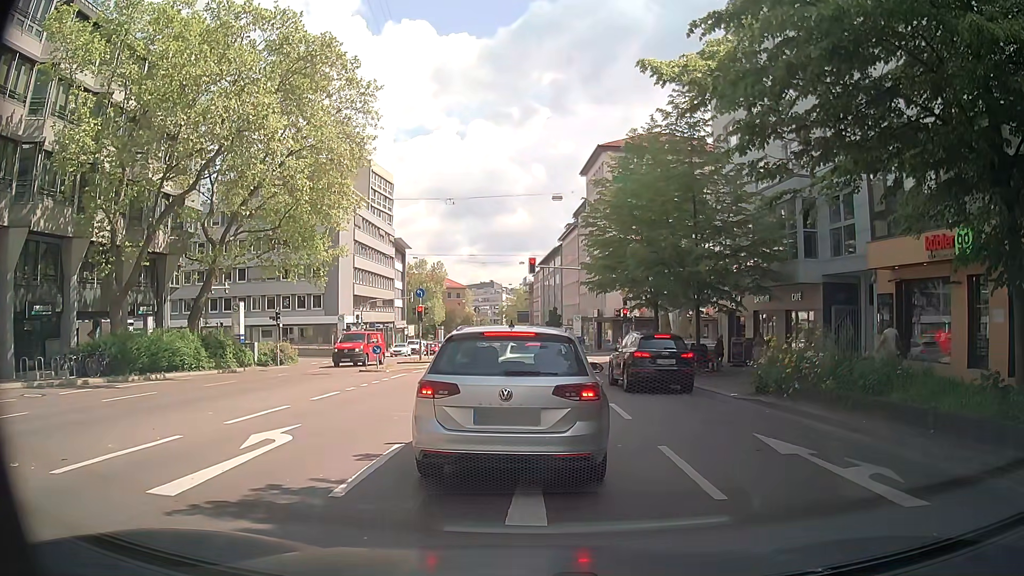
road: secondary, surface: asphalt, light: Day
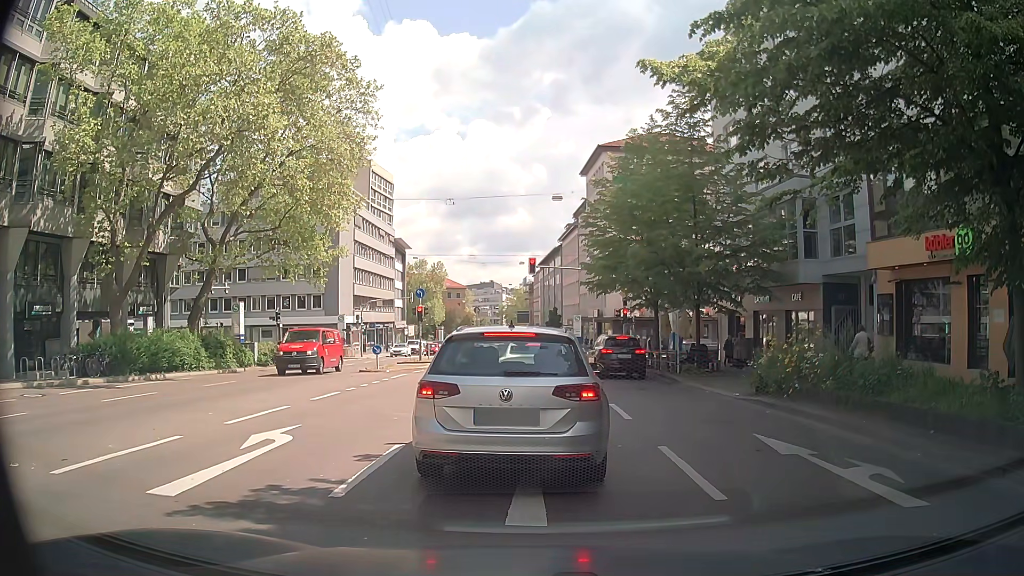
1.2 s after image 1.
(0.0, +0.1) m; 0°
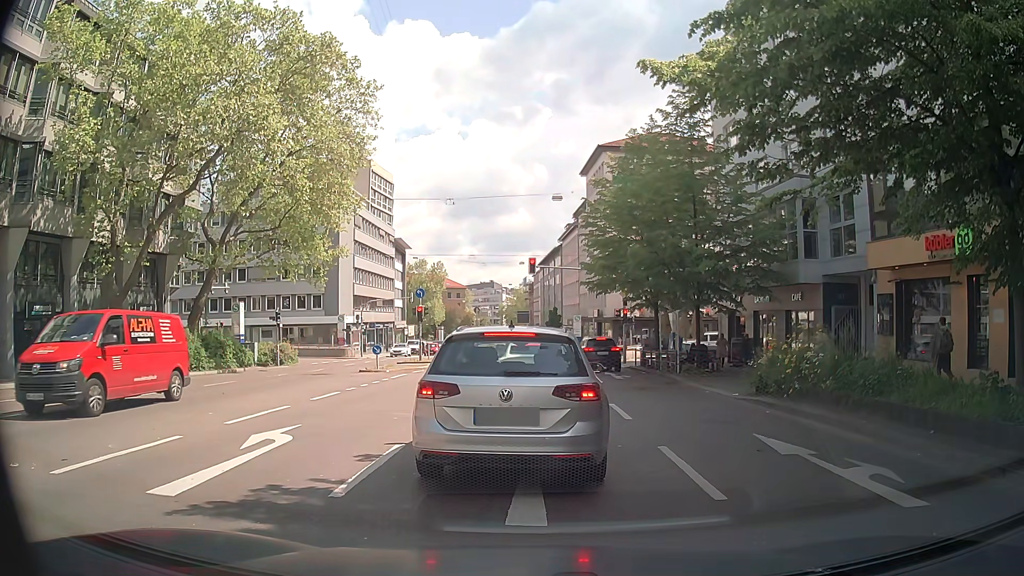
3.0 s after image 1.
(0.0, 0.0) m; 0°
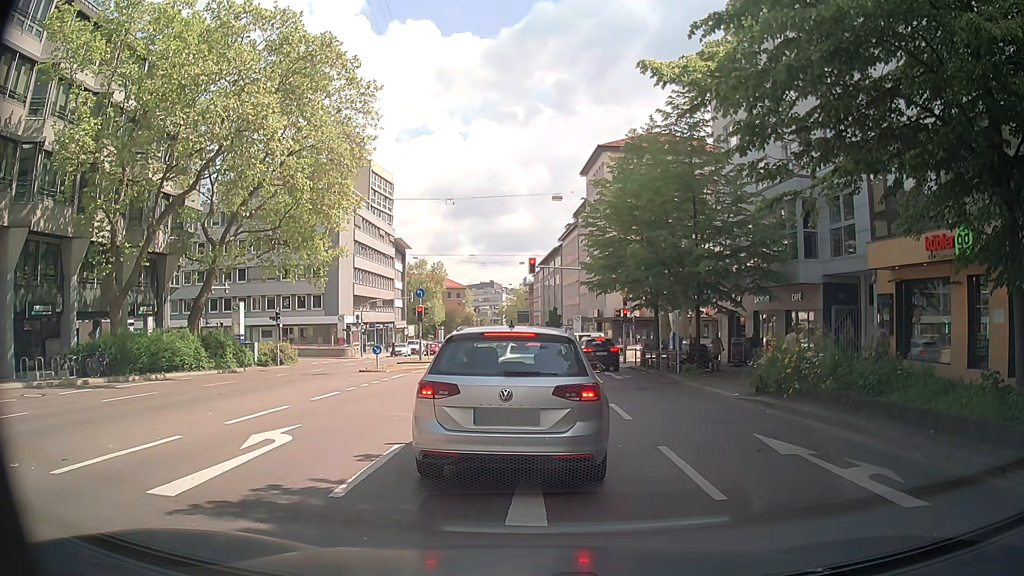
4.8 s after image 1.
(0.0, 0.0) m; 0°
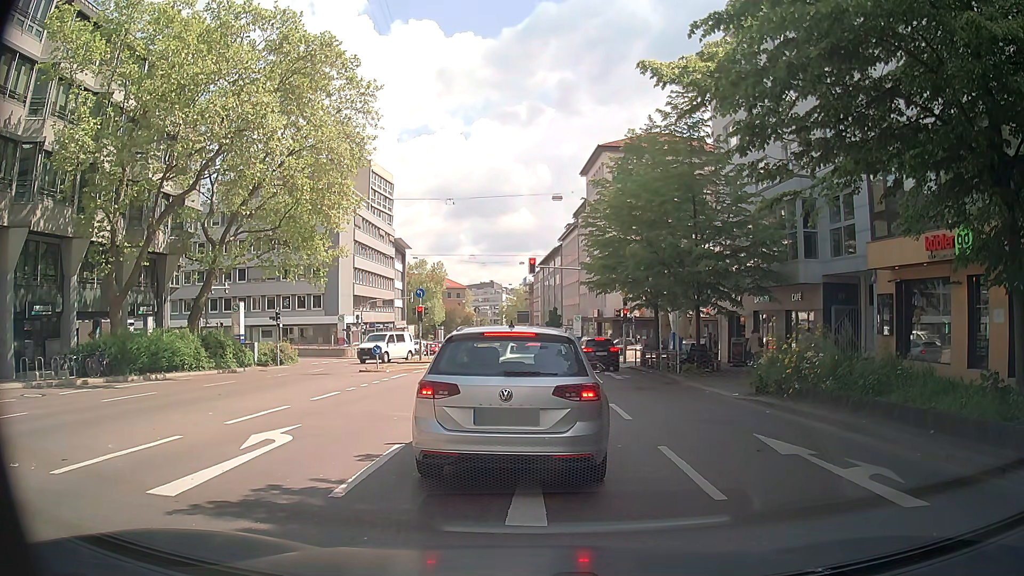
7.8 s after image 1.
(0.0, 0.0) m; 0°
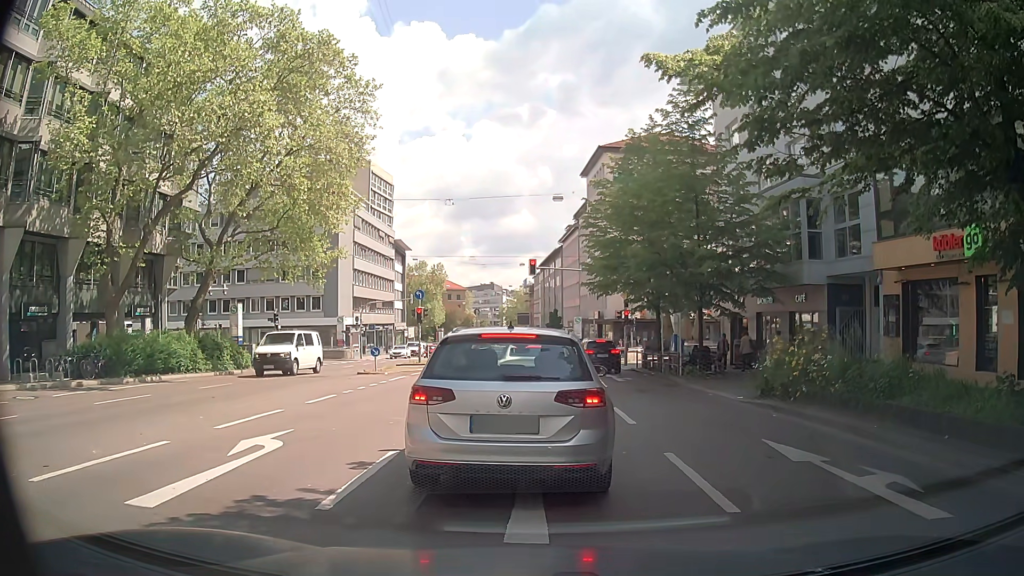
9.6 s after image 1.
(0.0, +0.4) m; 0°
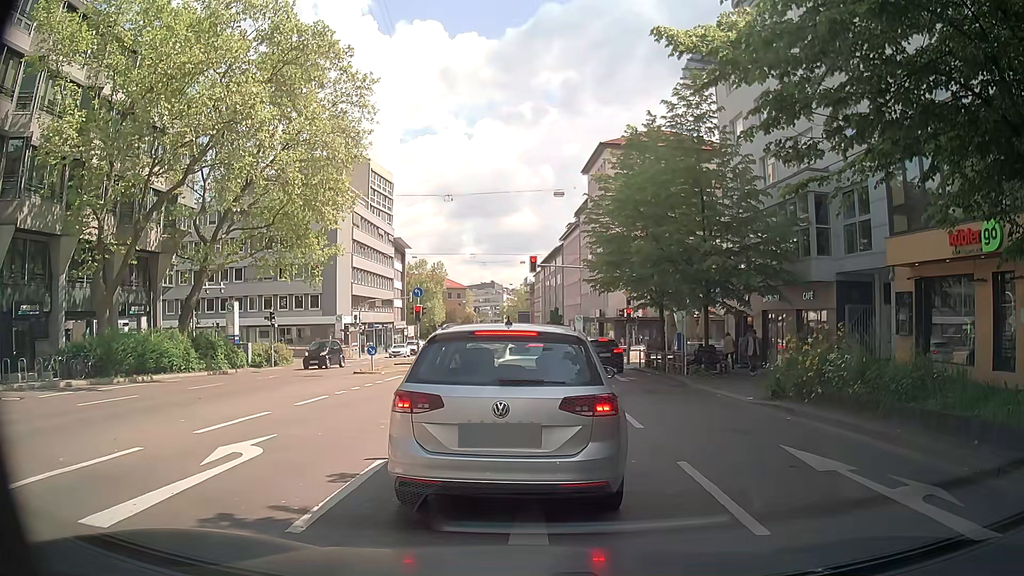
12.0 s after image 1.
(0.0, +0.8) m; 0°
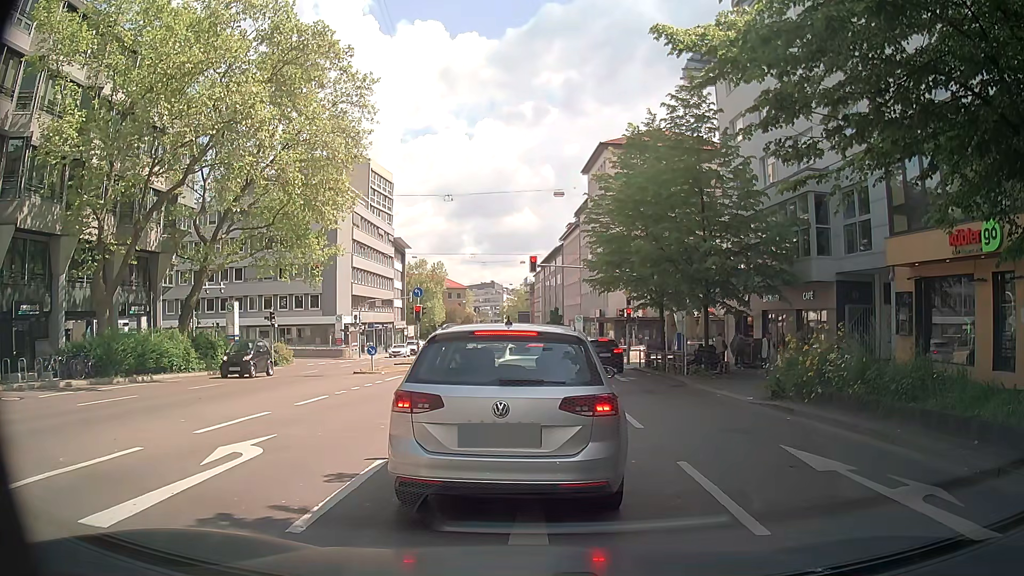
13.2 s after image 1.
(0.0, 0.0) m; 0°
